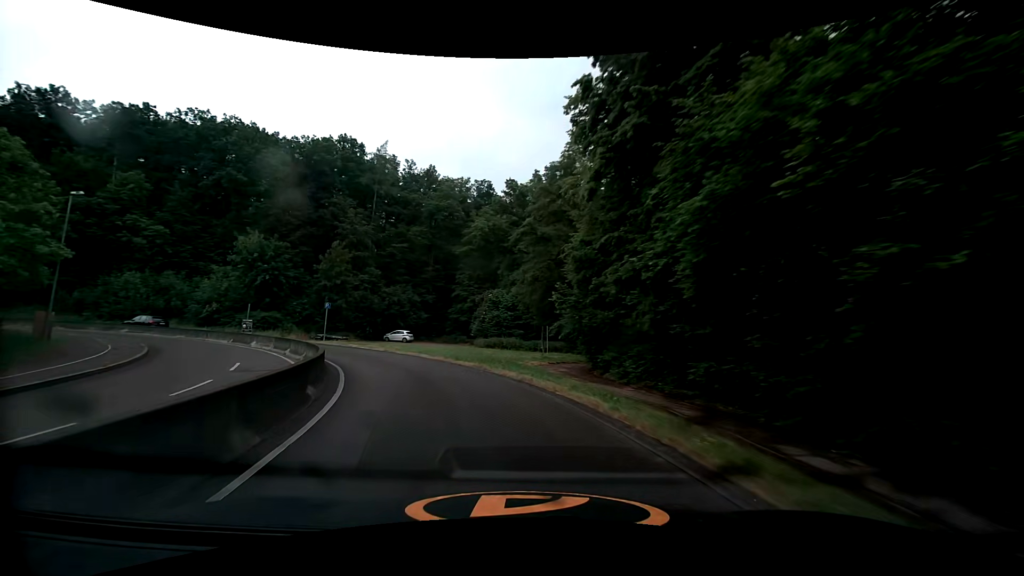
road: secondary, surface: asphalt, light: Day
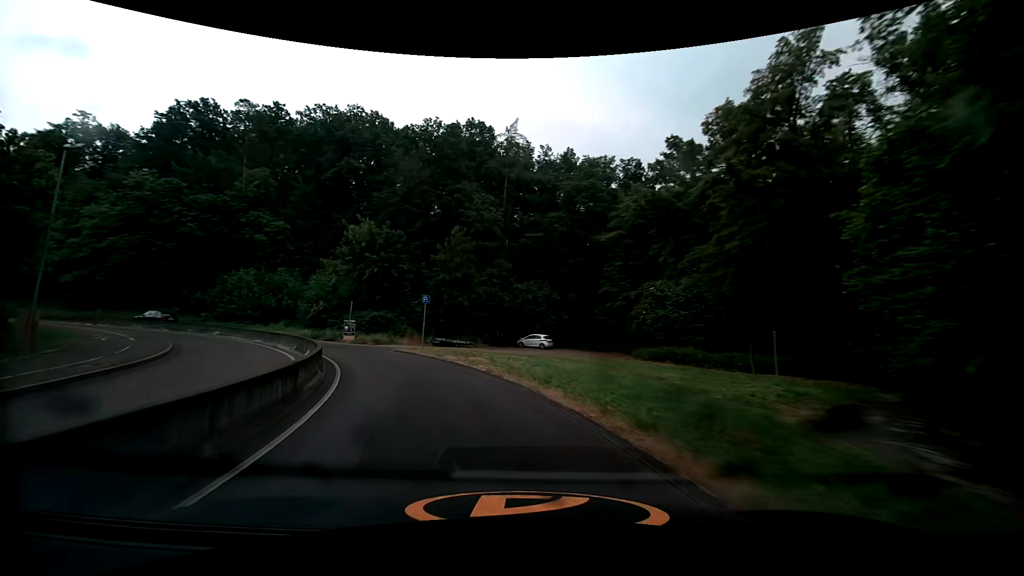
(-1.9, +13.2) m; -17°
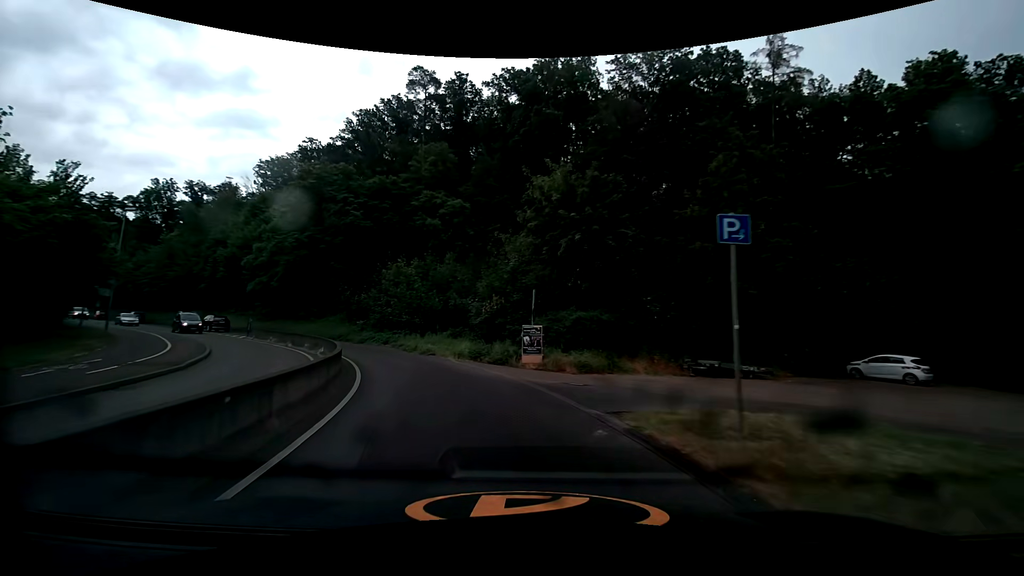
(-4.6, +19.7) m; -25°
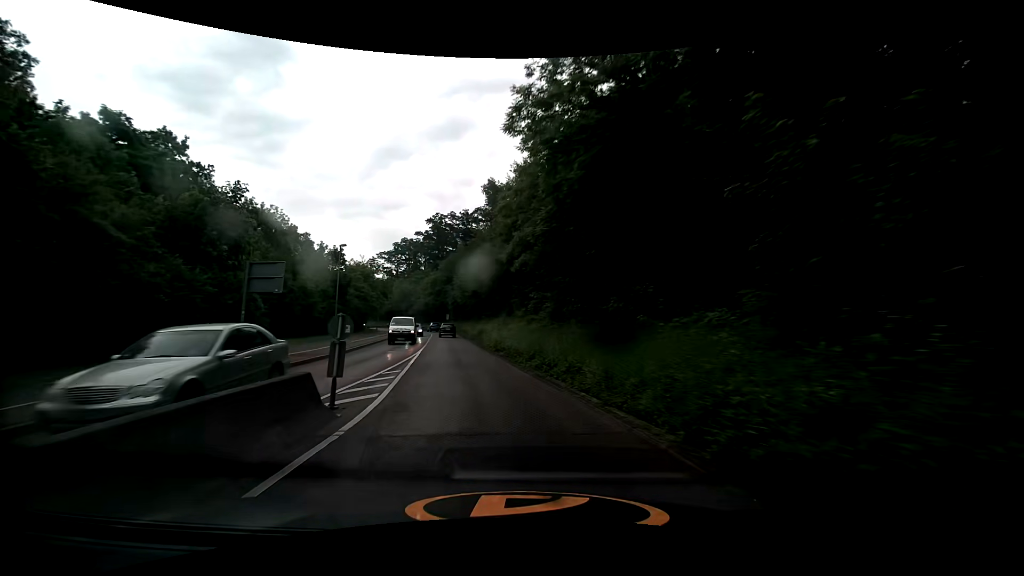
(-12.1, +32.4) m; -41°
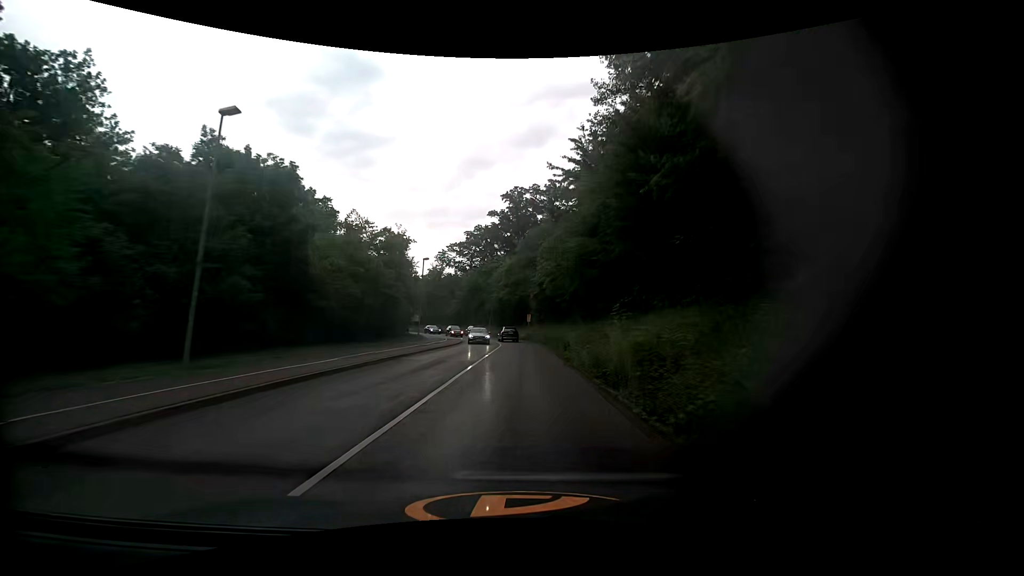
(-4.2, +29.7) m; -10°
(0, +10) (0, +20) (0, +30) (0, +40) (-1, +50) (-2, +60) (-5, +70) (-8, +79) (-13, +88) (-18, +96) m
